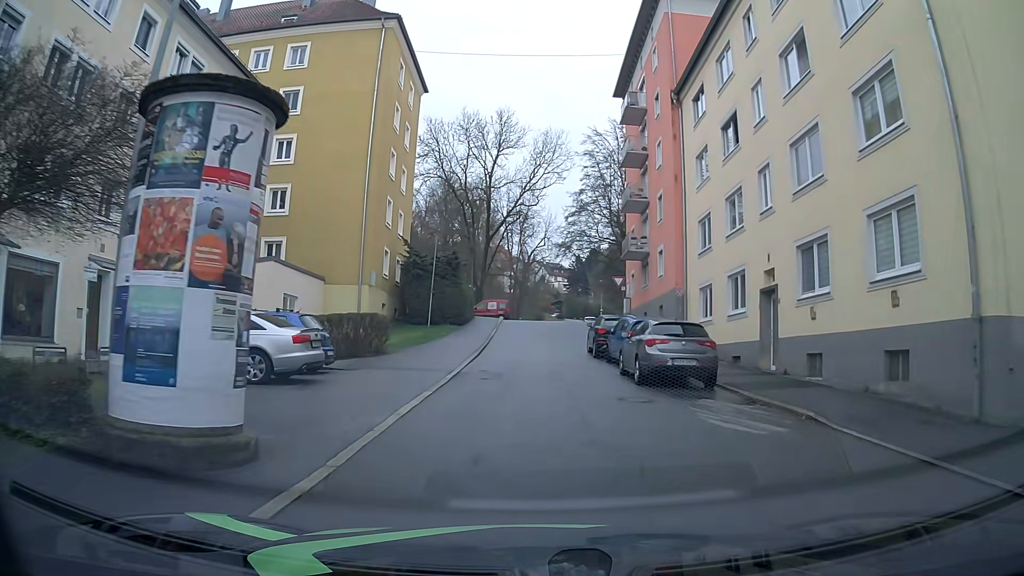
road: residential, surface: asphalt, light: Day
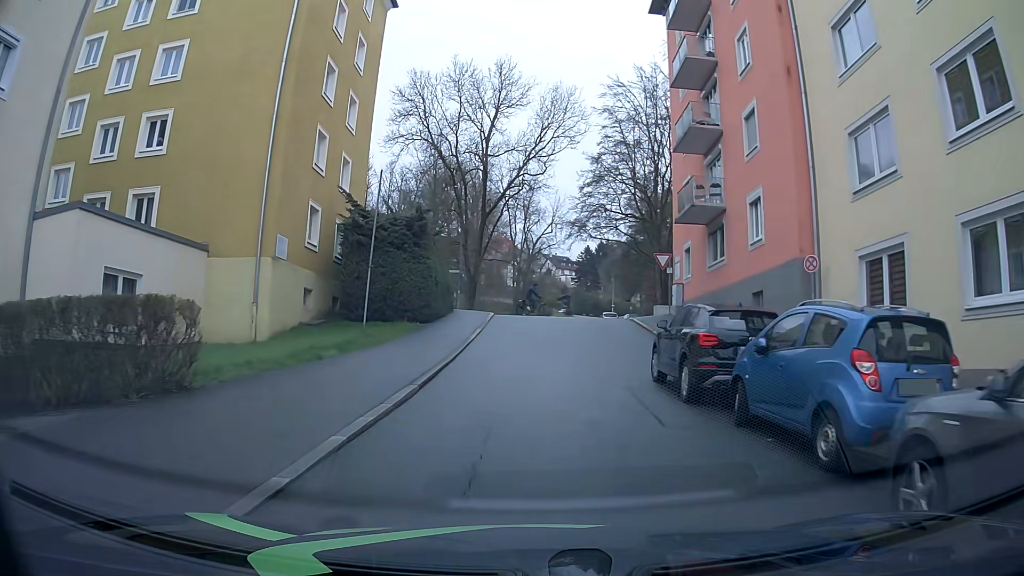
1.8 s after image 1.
(0.0, +13.7) m; -1°
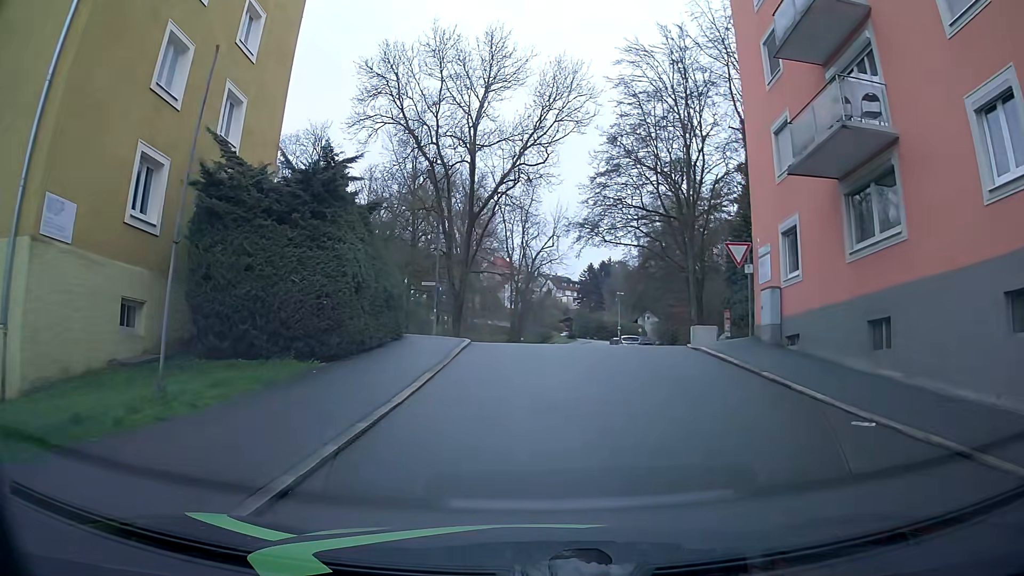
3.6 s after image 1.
(+0.1, +11.5) m; +1°
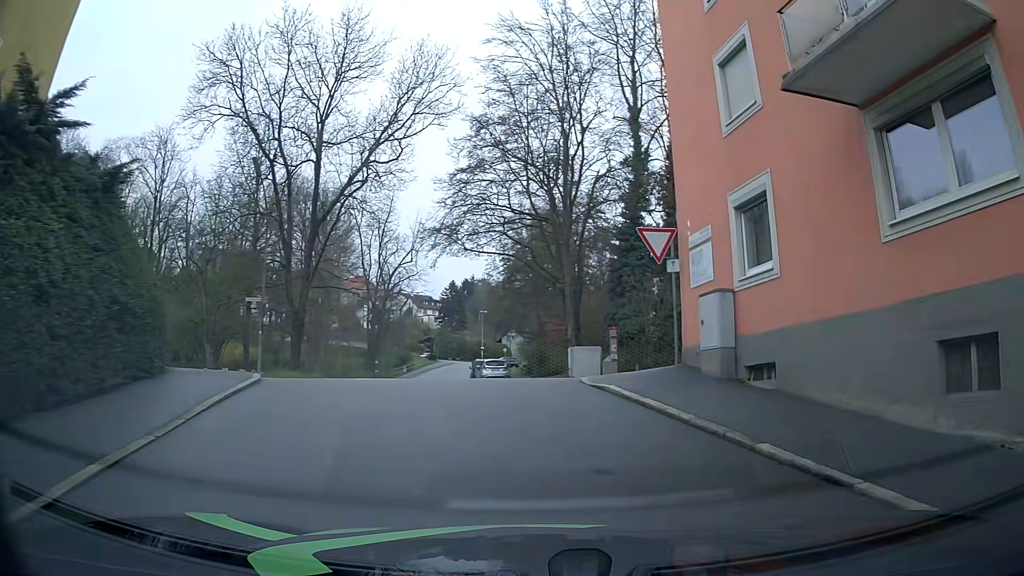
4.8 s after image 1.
(+0.3, +6.4) m; +8°
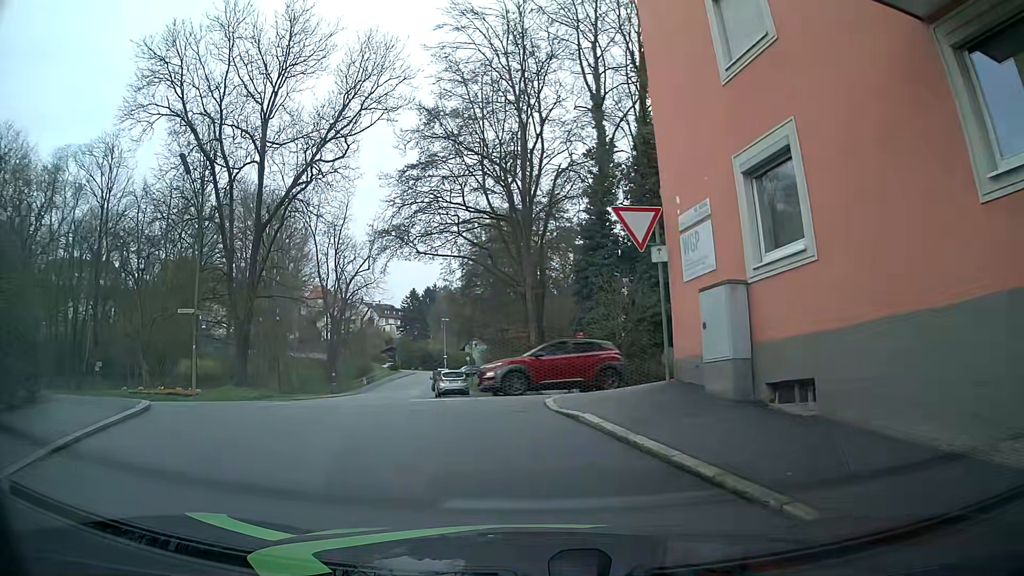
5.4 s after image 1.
(+0.3, +2.9) m; +5°
